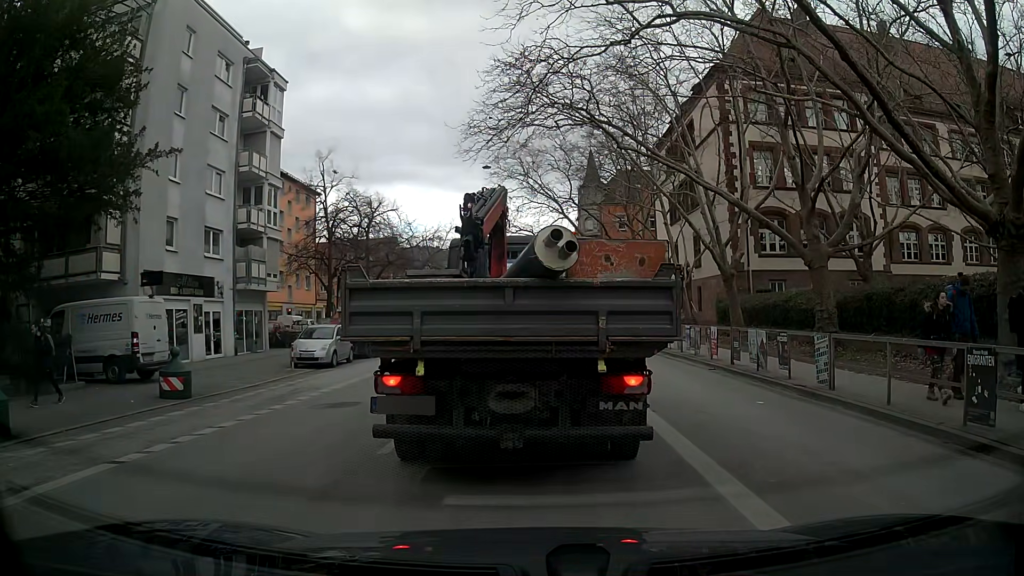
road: secondary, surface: asphalt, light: Day
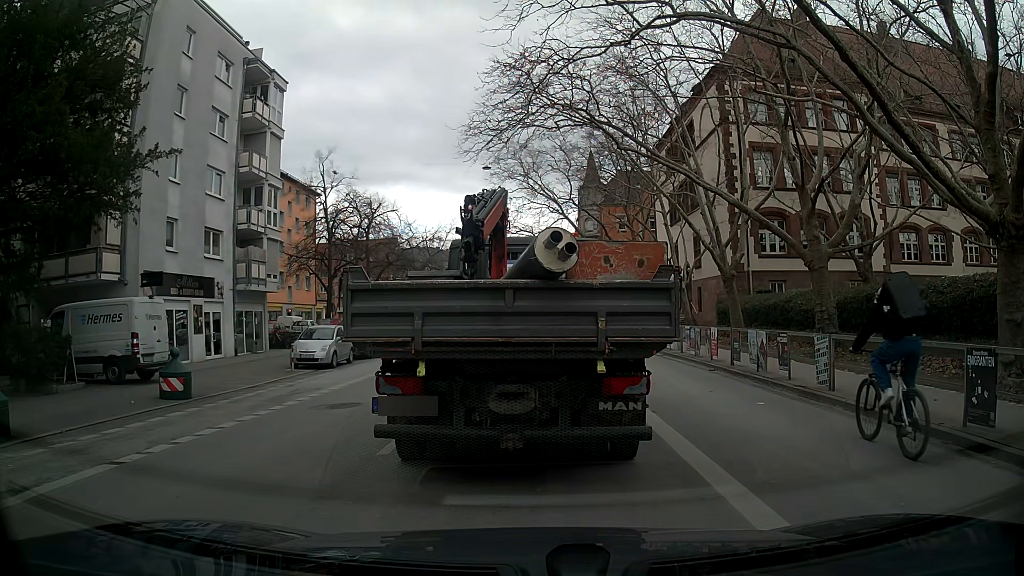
(0.0, +0.1) m; 0°
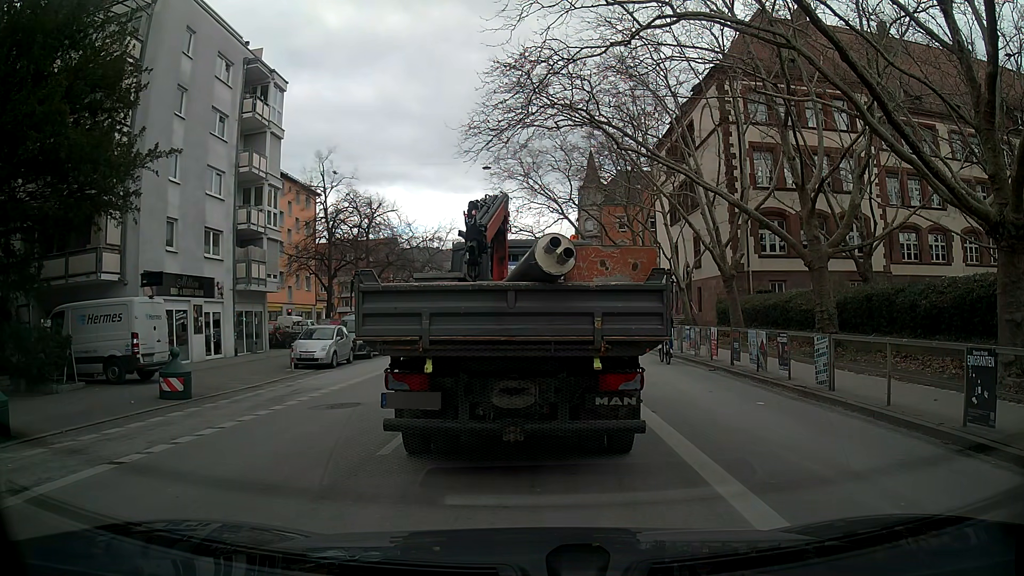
(0.0, 0.0) m; 0°
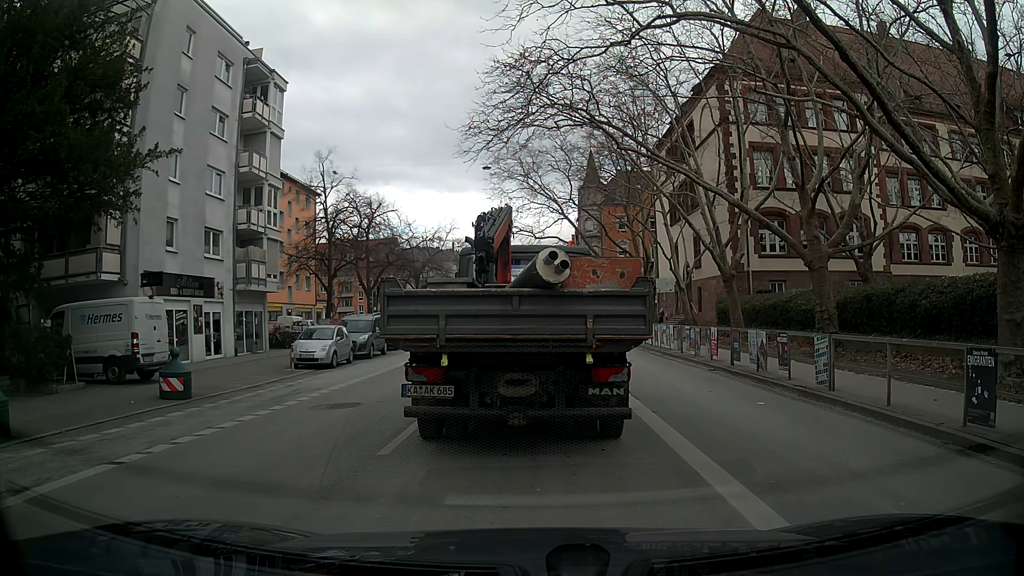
(0.0, 0.0) m; 0°
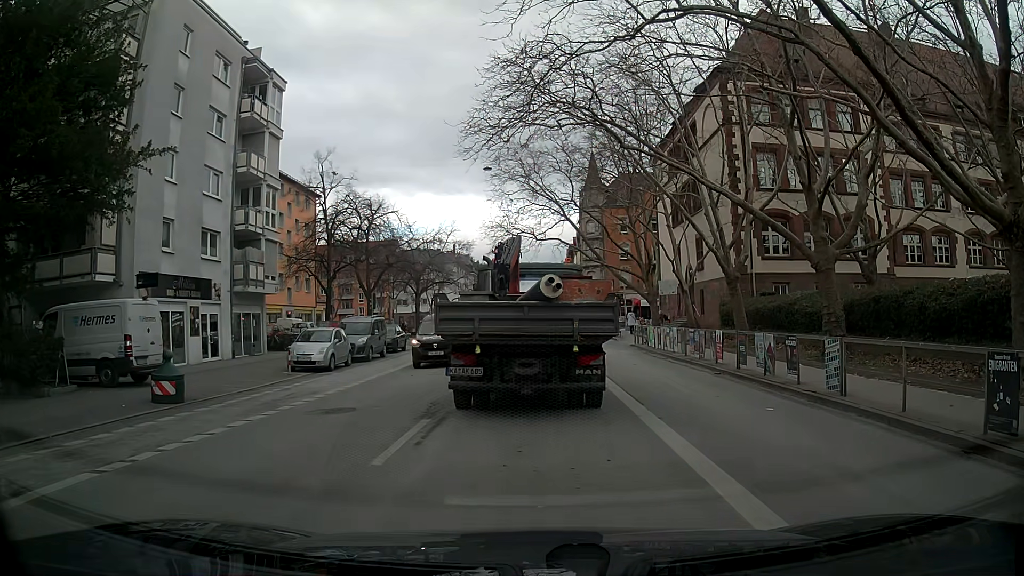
(0.0, +0.4) m; 0°
